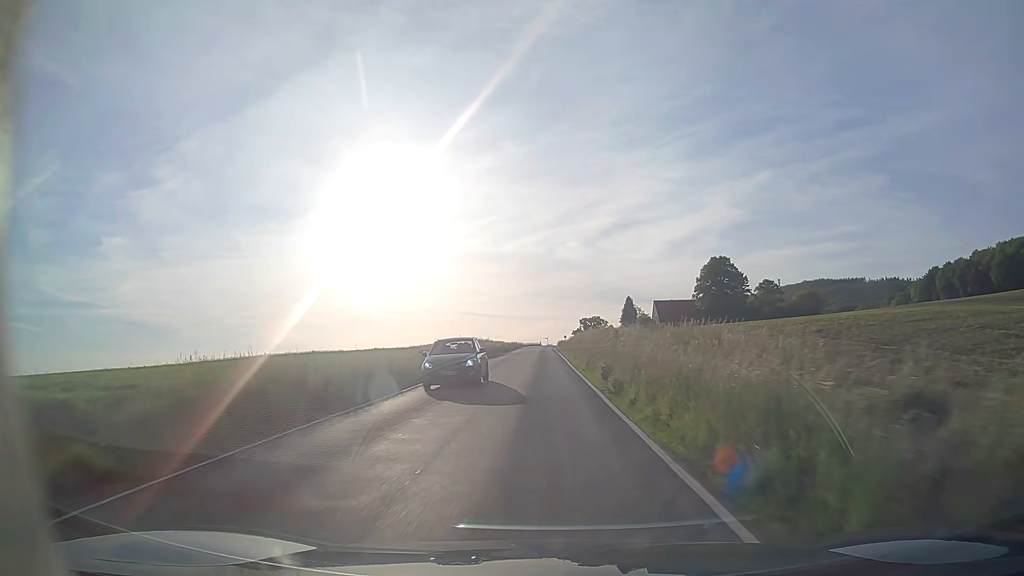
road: secondary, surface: asphalt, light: Day
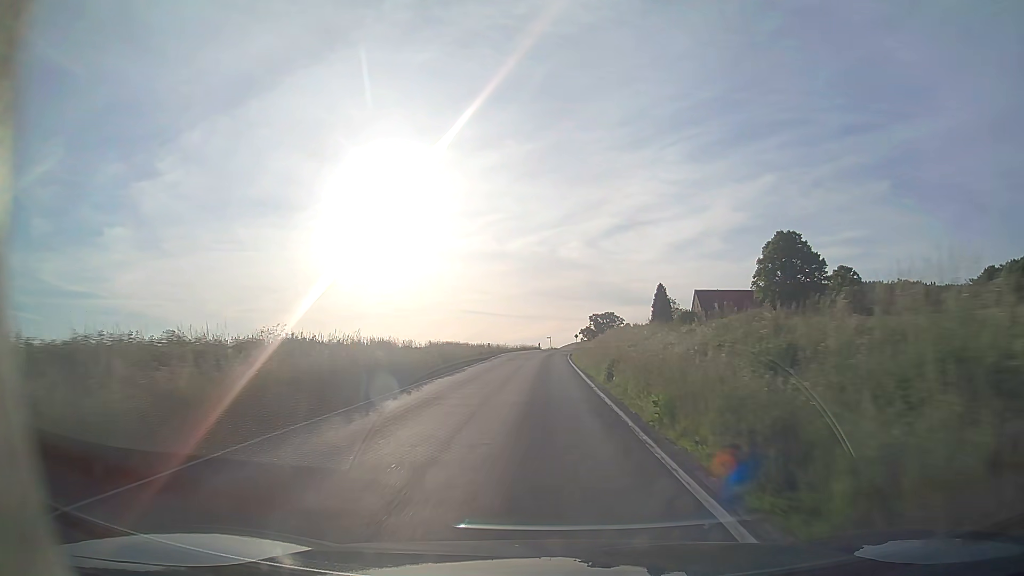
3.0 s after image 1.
(-0.5, +58.3) m; 0°
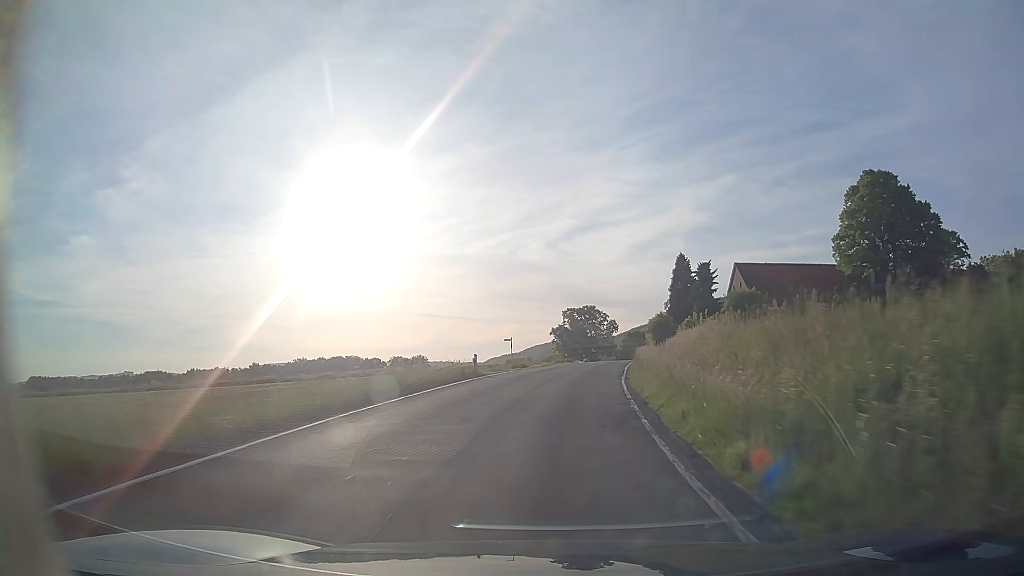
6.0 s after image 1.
(+0.4, +58.6) m; +3°
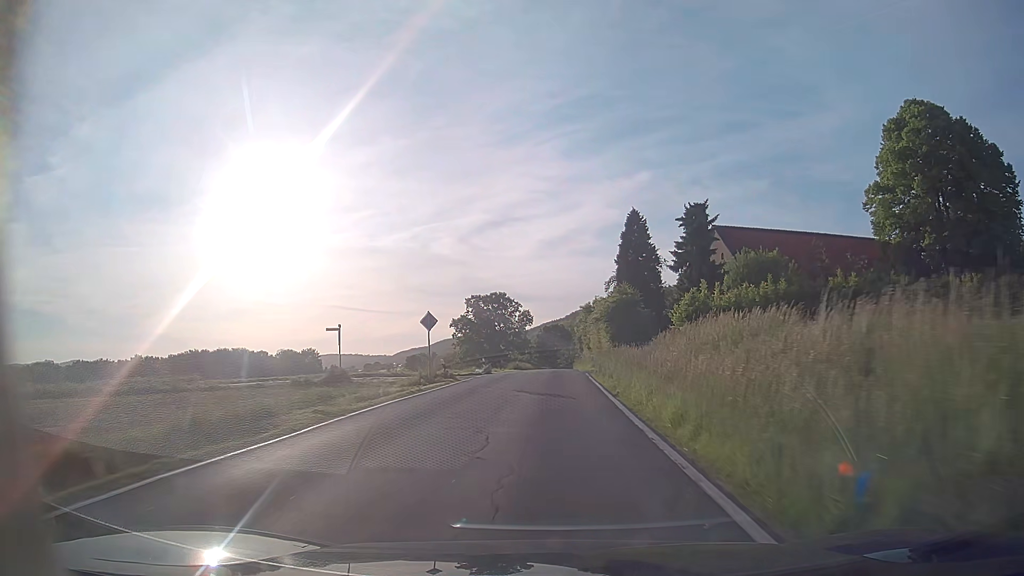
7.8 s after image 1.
(+2.3, +34.5) m; +7°
